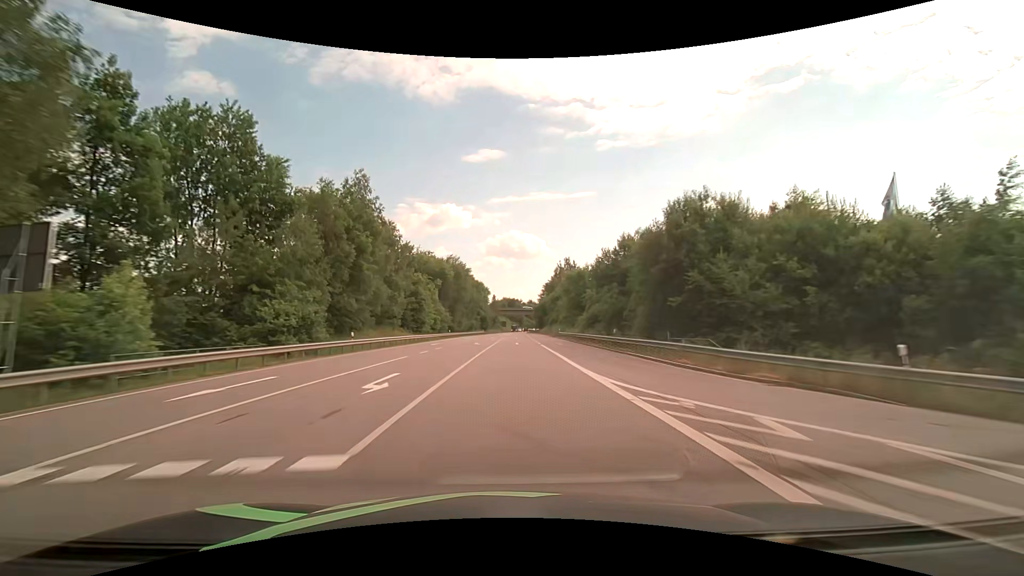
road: primary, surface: asphalt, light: Day
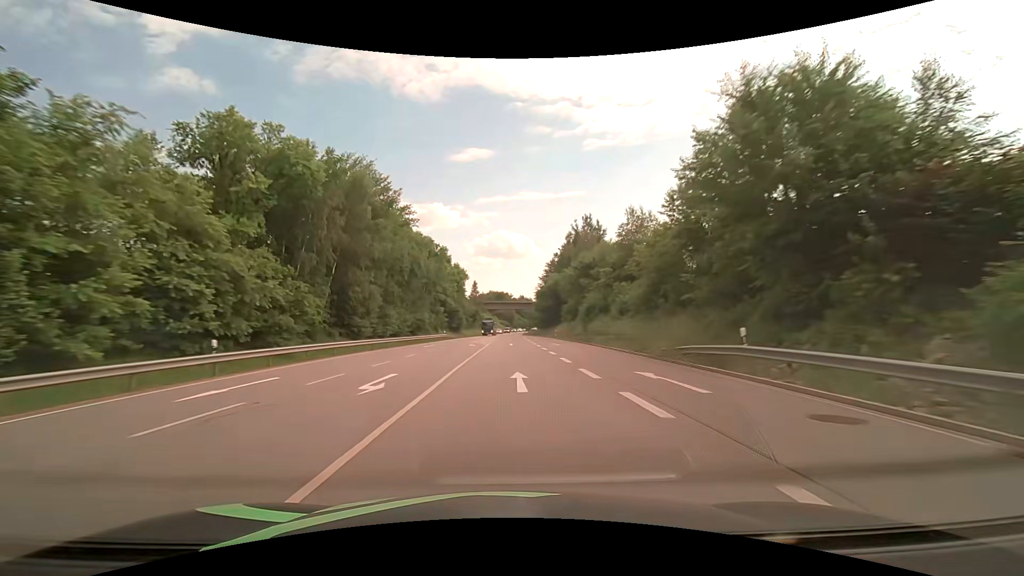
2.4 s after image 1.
(+0.8, +63.2) m; +1°
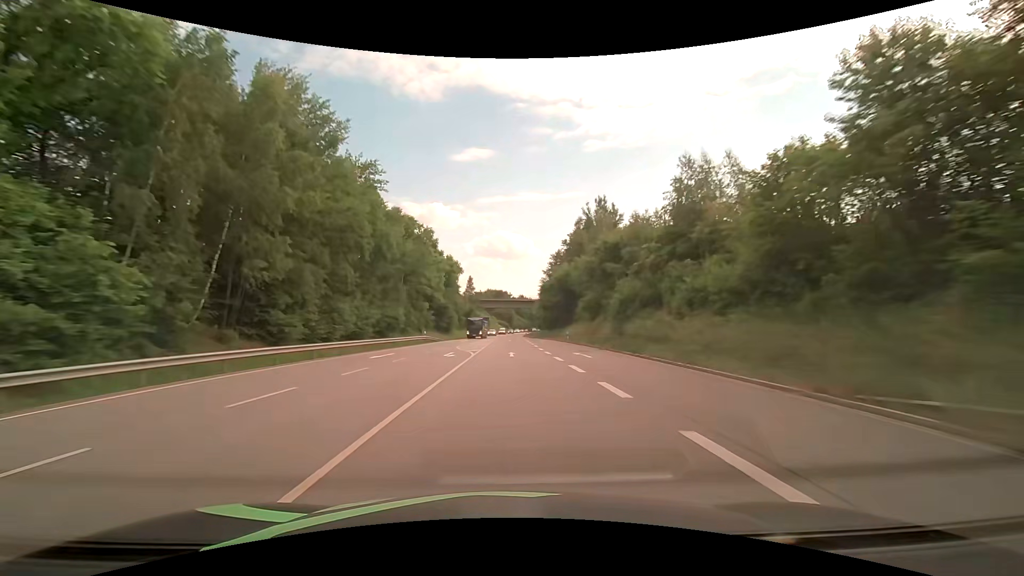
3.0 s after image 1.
(0.0, +15.8) m; 0°
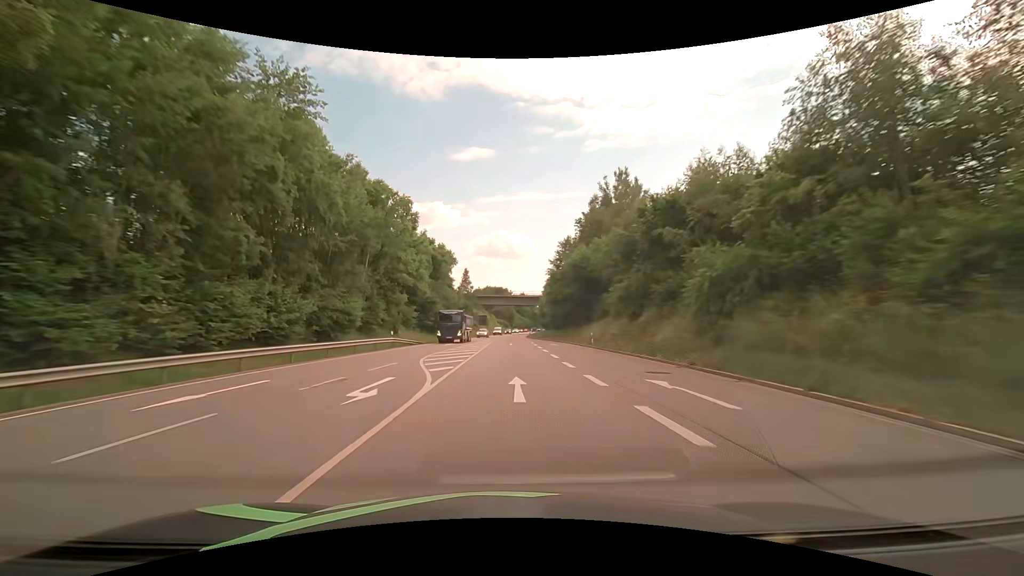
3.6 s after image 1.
(0.0, +15.8) m; 0°
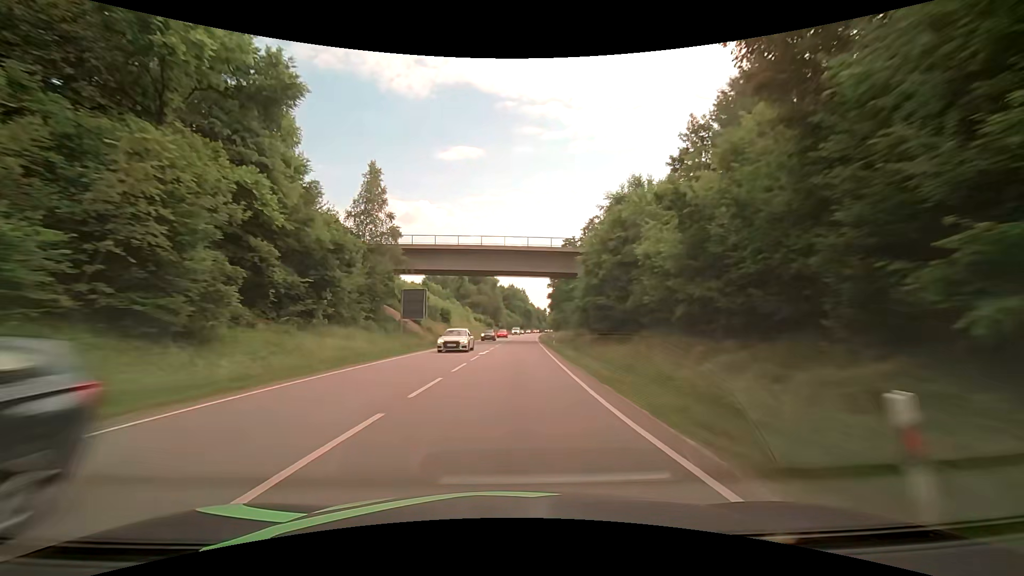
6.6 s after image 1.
(+0.5, +78.9) m; +2°
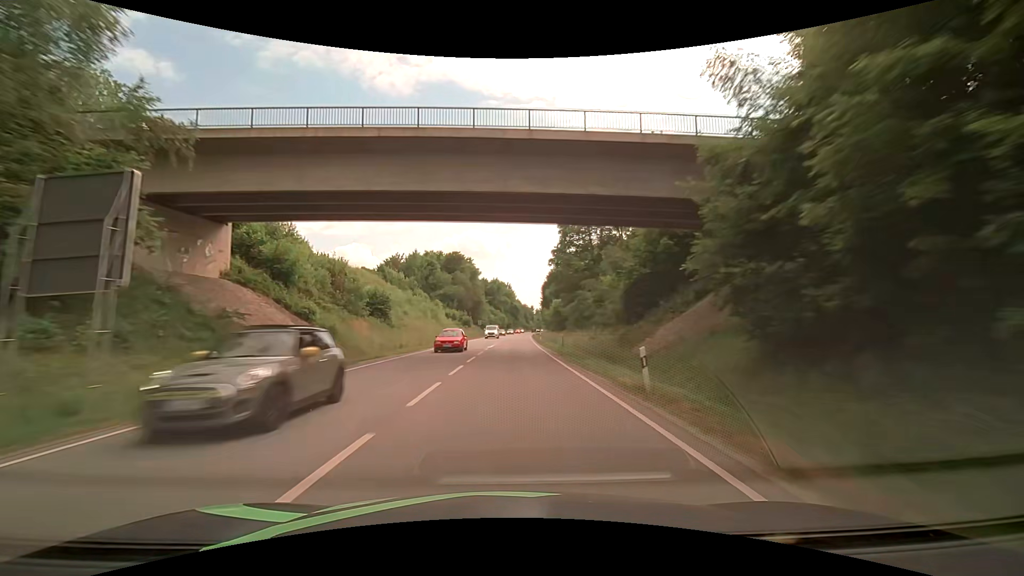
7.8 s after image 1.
(+0.3, +31.6) m; +1°
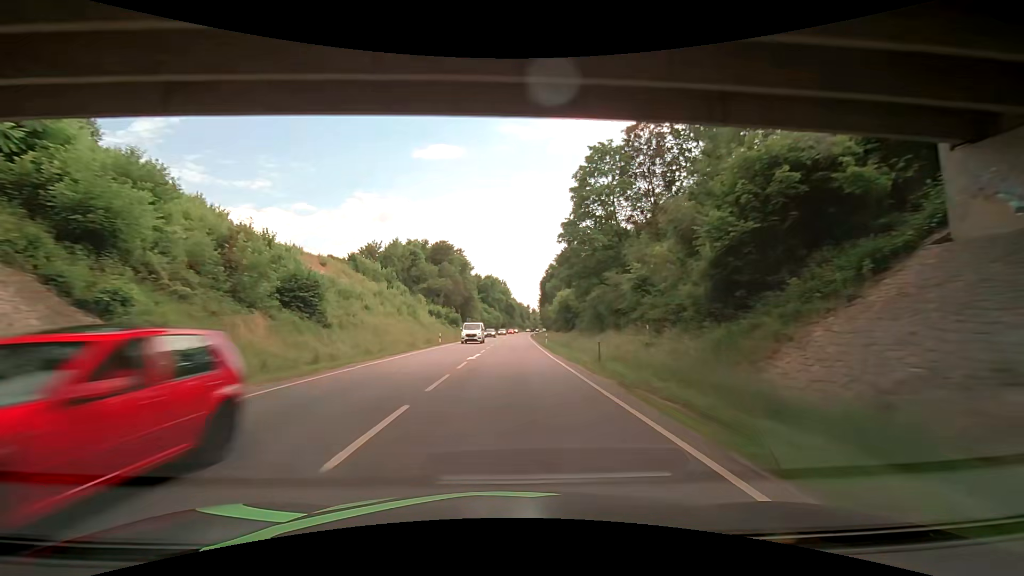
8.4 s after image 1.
(+0.1, +15.8) m; 0°
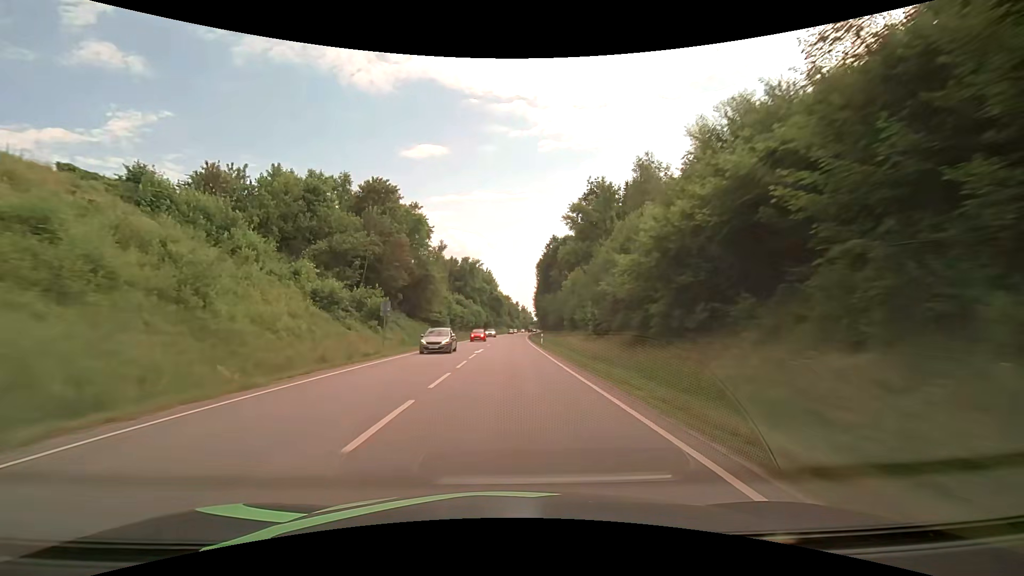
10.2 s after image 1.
(+0.7, +47.4) m; +2°
(0, +10) (0, +20) (0, +30) (0, +40) (+1, +50) (+1, +60) (+1, +70) (+1, +80) (+2, +90) (+2, +100) m
